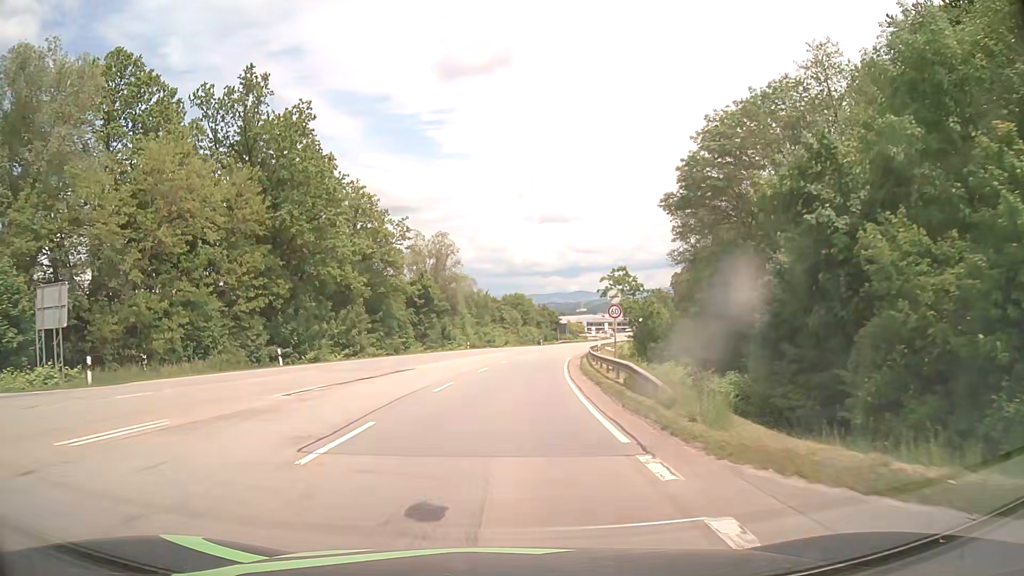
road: secondary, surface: asphalt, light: Day
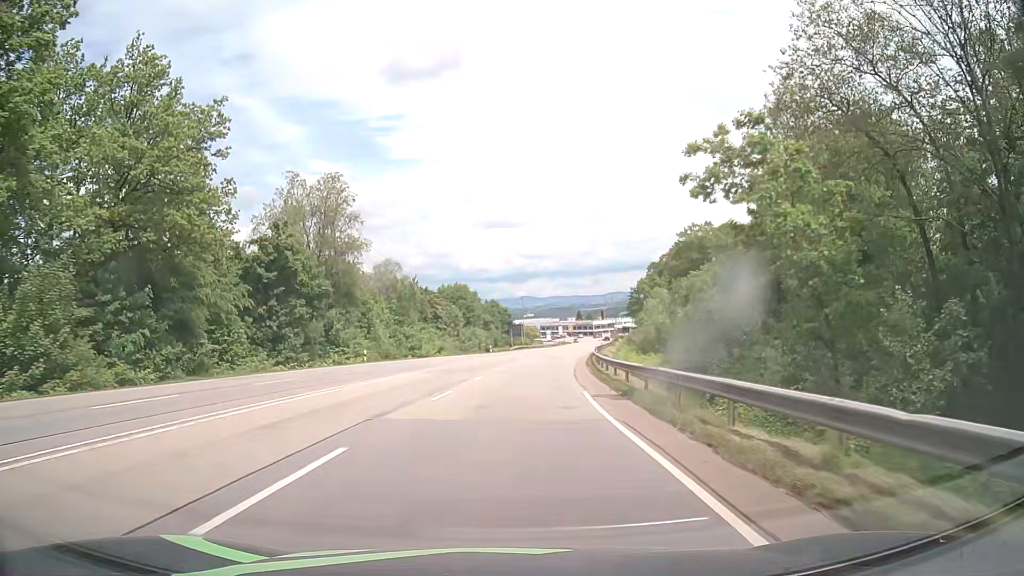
(+1.4, +36.4) m; +5°
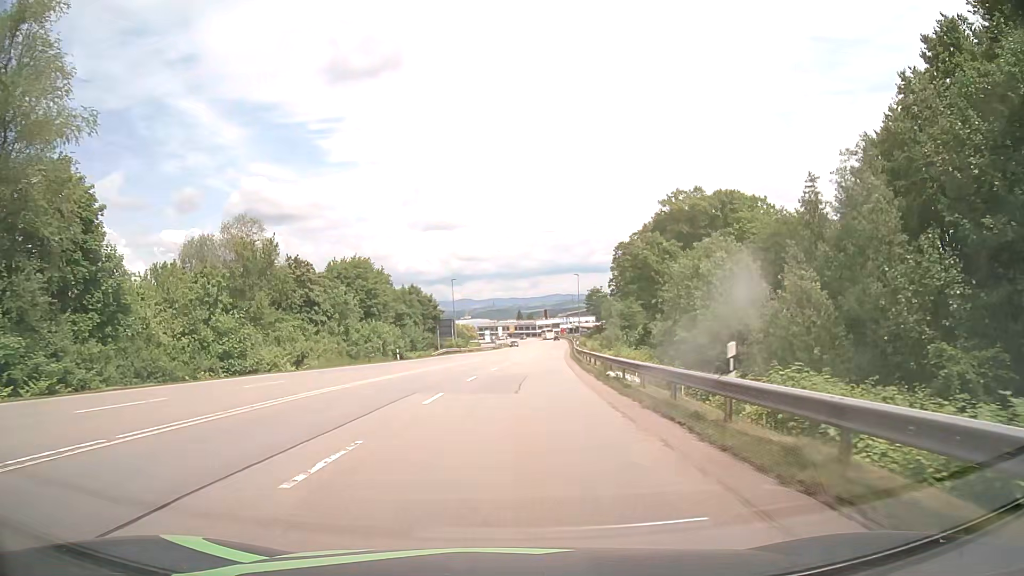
(+1.4, +36.5) m; +5°
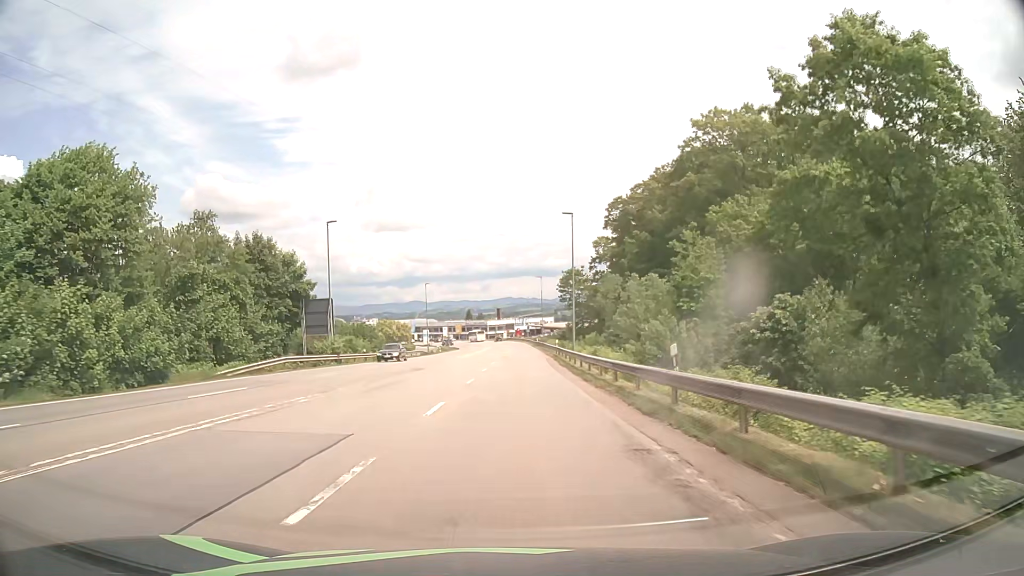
(+1.8, +45.6) m; +4°
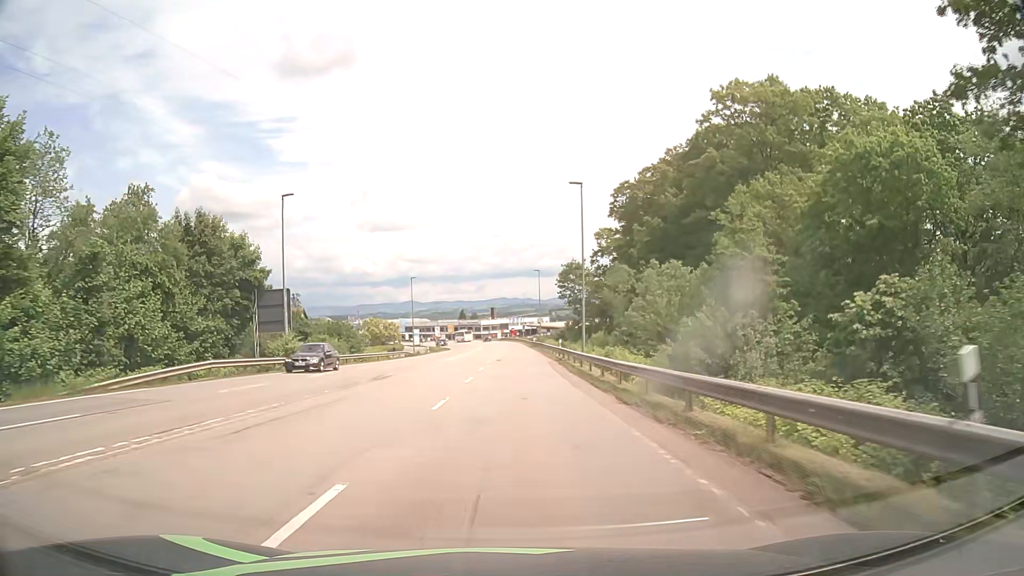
(0.0, +9.1) m; 0°
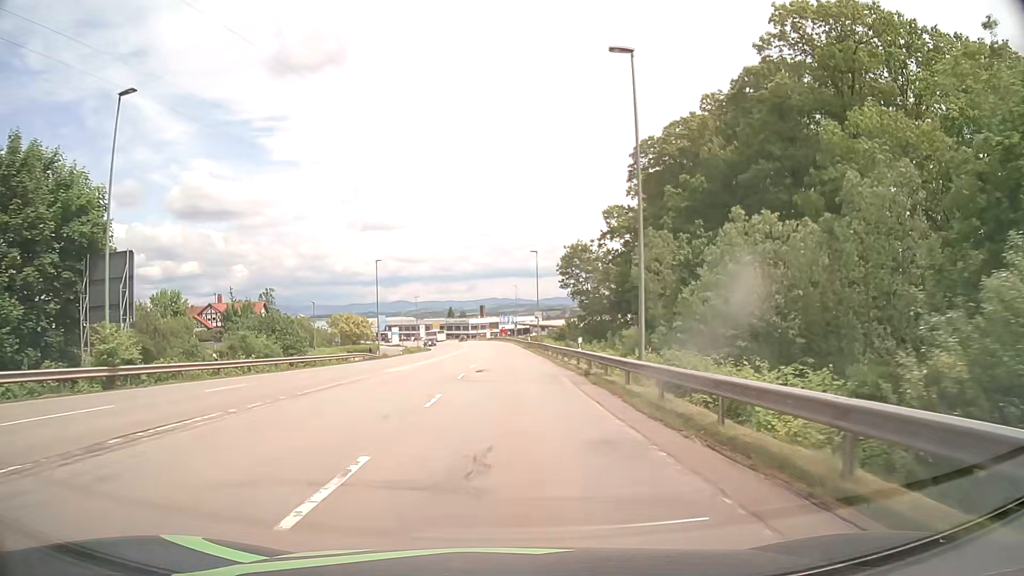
(+0.2, +18.2) m; +1°
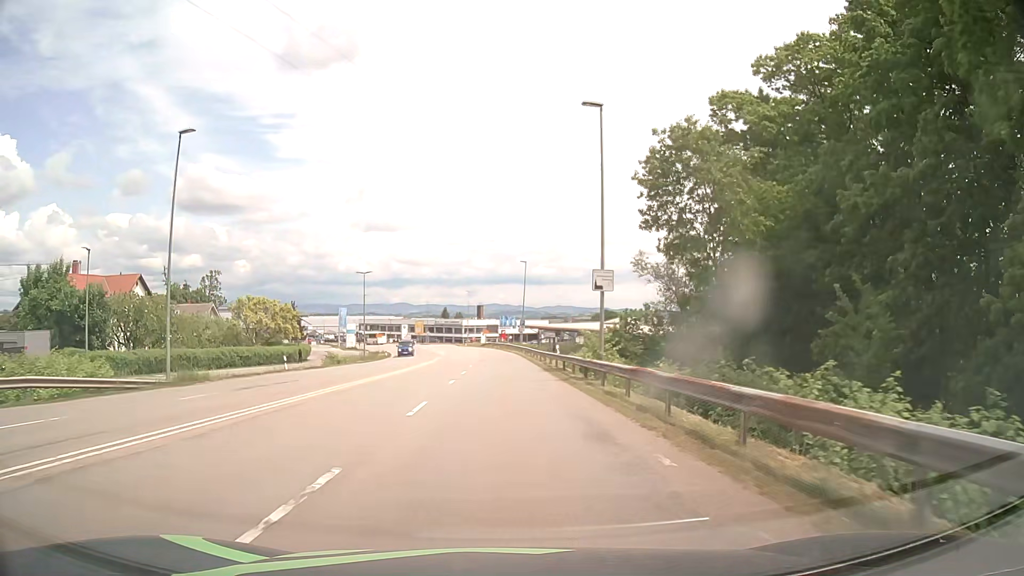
(0.0, +45.6) m; 0°
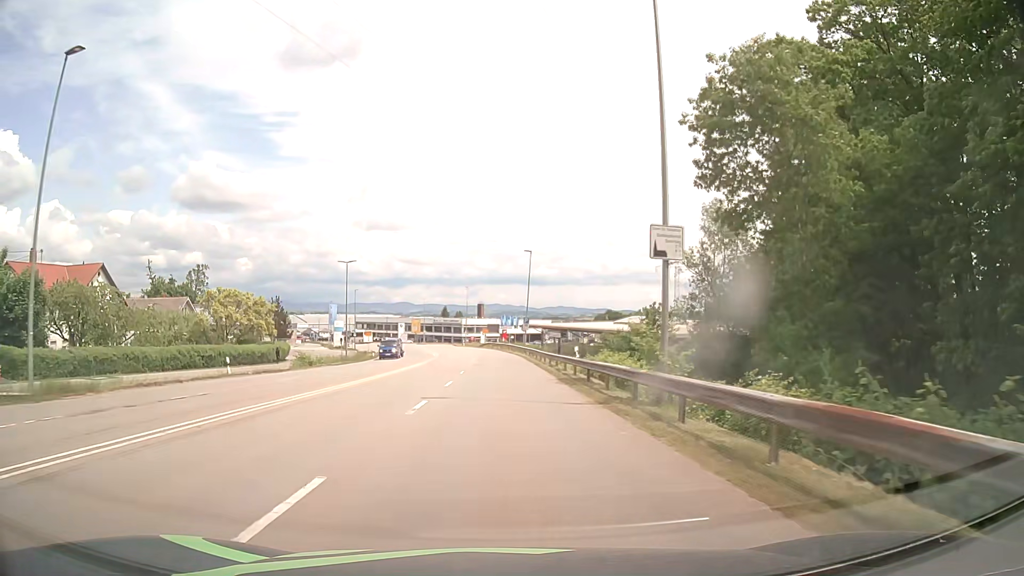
(0.0, +9.1) m; 0°
(0, +10) (0, +20) (0, +30) (0, +40) (-1, +50) (-1, +60) (-2, +70) (-3, +80) (-5, +90) (-6, +100) m
